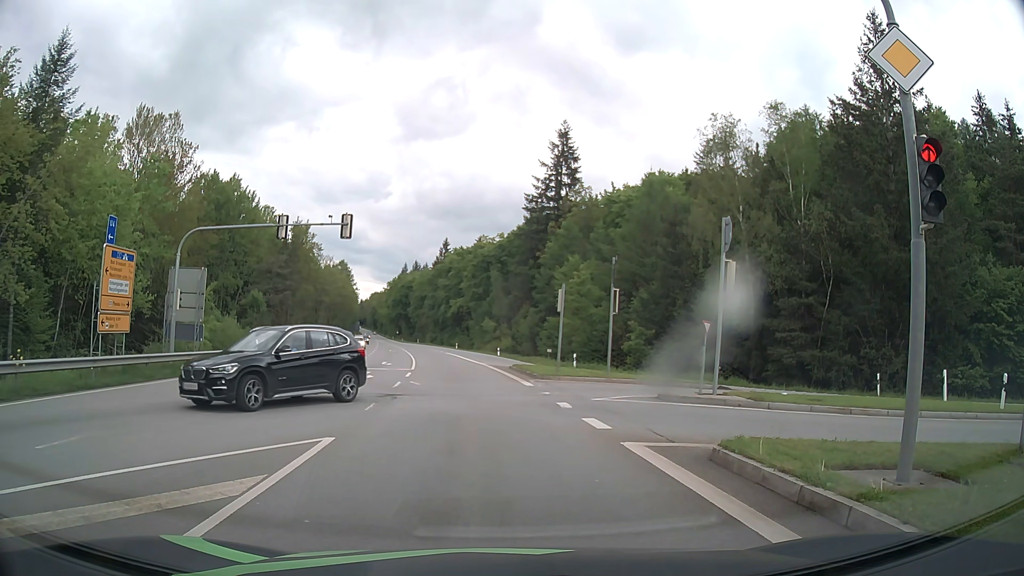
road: secondary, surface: asphalt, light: Day
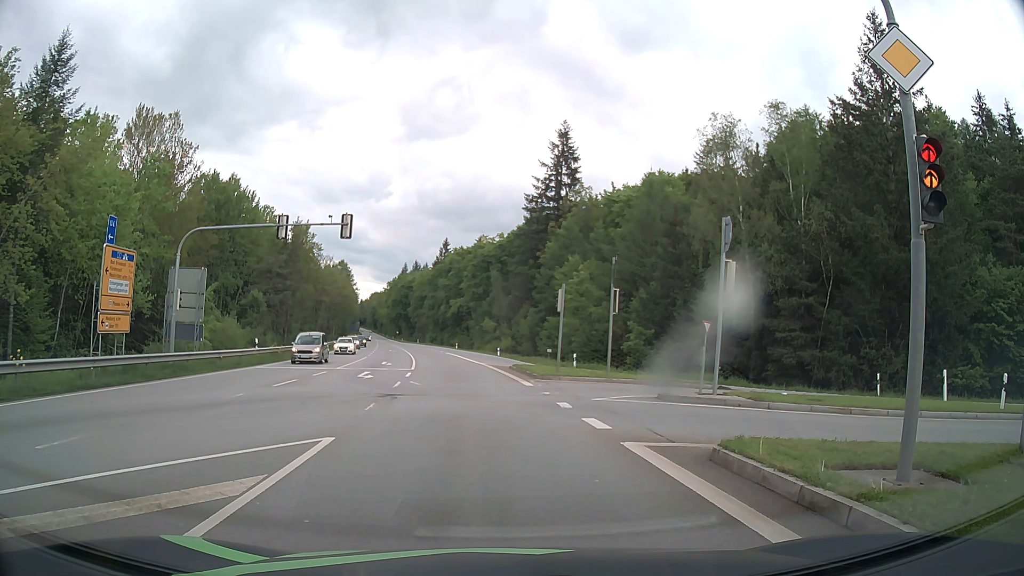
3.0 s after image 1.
(0.0, 0.0) m; 0°
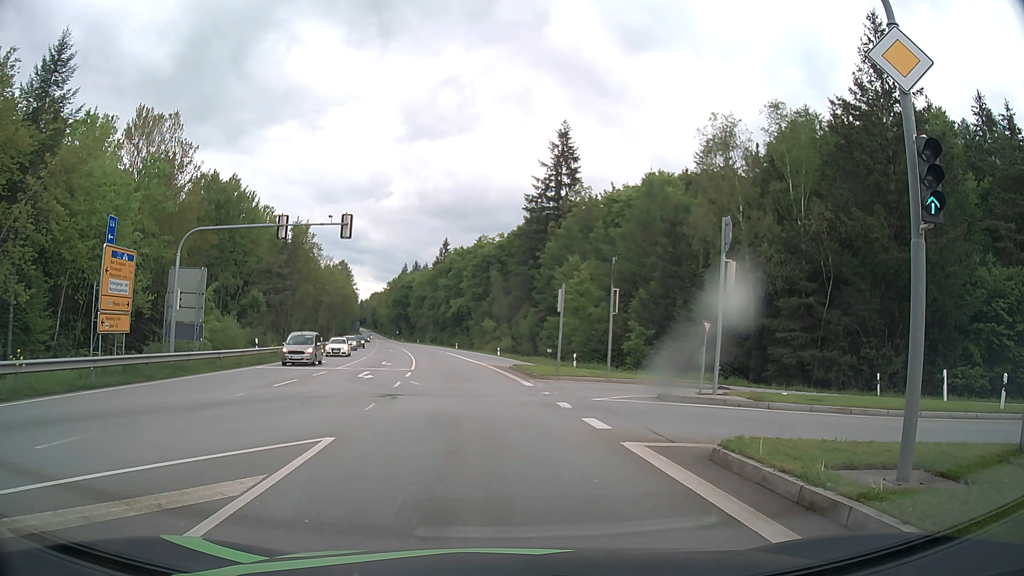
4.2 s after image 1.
(0.0, 0.0) m; 0°
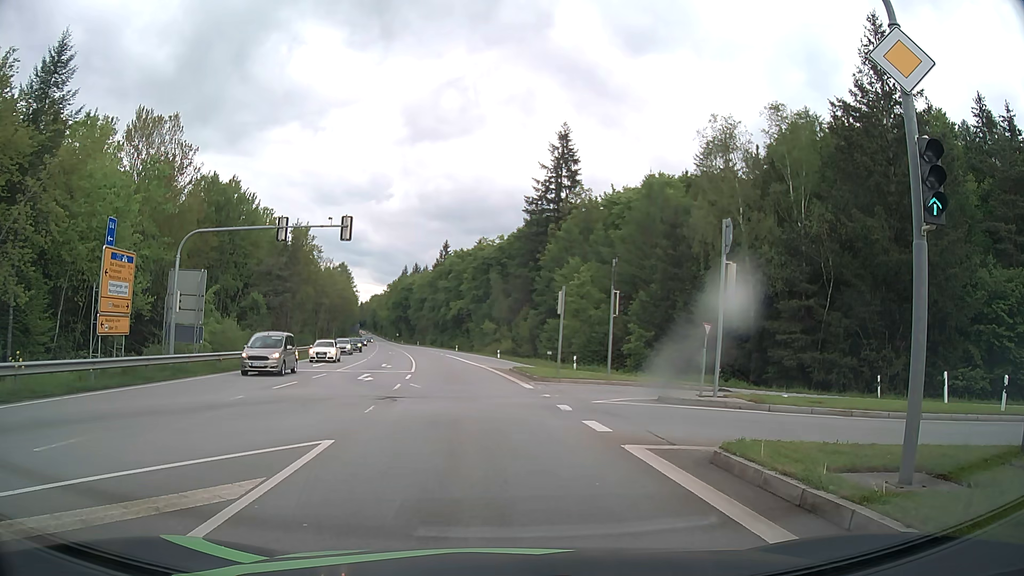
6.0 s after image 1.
(0.0, 0.0) m; 0°
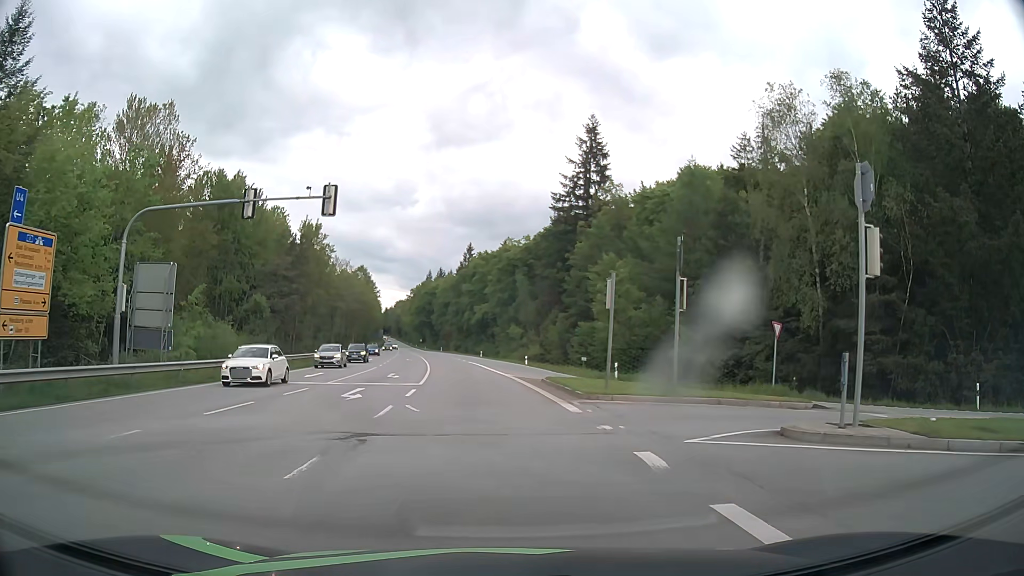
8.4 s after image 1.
(0.0, +6.9) m; -1°
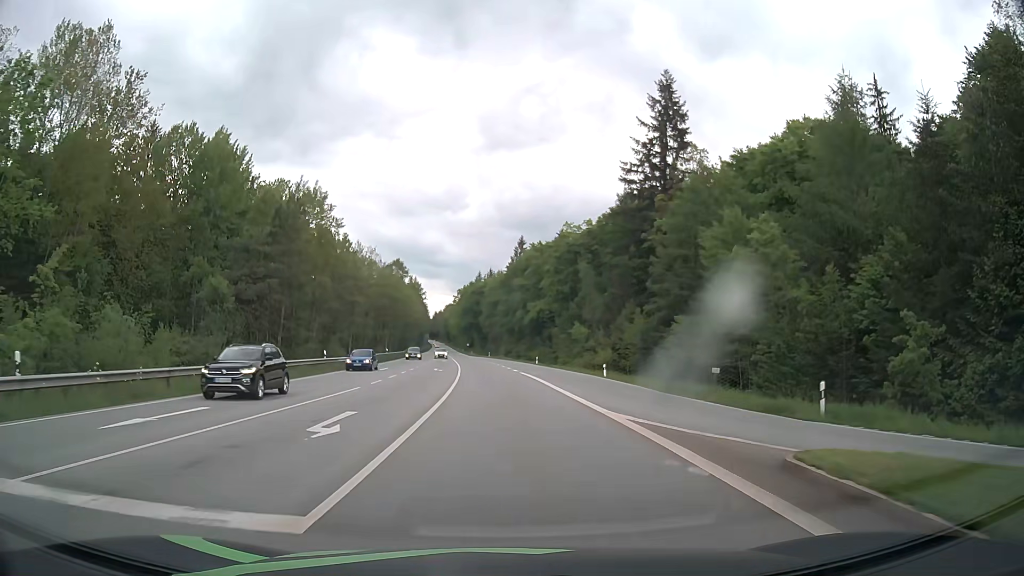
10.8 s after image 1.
(-1.2, +20.6) m; -5°
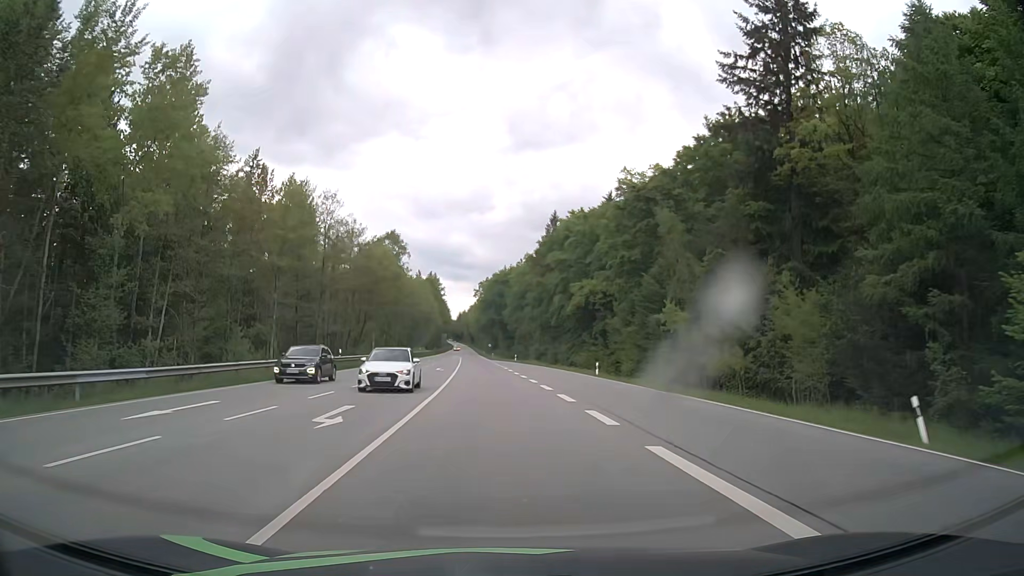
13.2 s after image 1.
(-0.6, +34.8) m; -2°
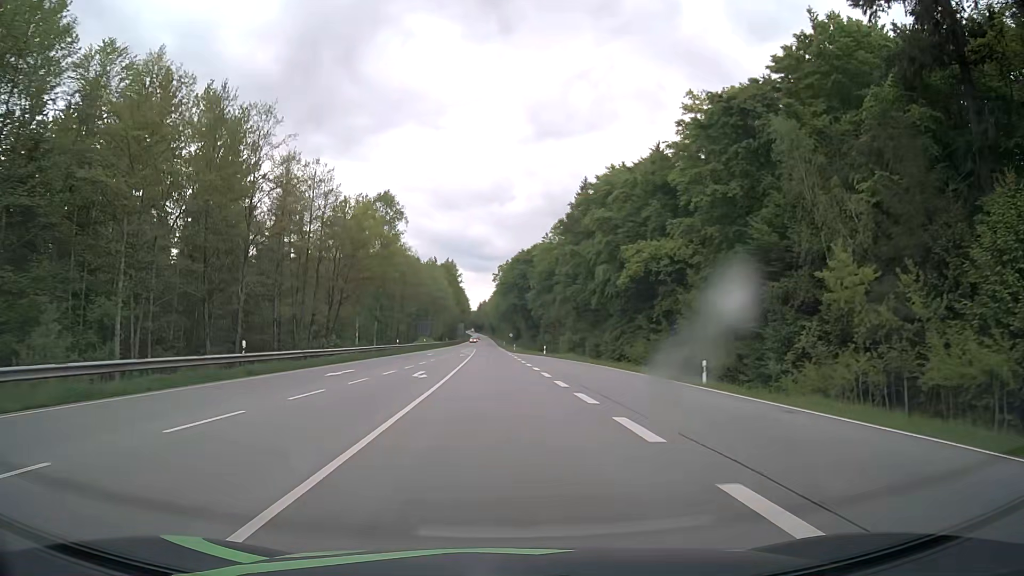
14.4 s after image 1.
(-0.3, +21.6) m; -2°
(0, +10) (0, +20) (0, +30) (-1, +40) (-1, +50) (-1, +60) (-2, +70) (-2, +80) (-2, +90) (-2, +100) m
